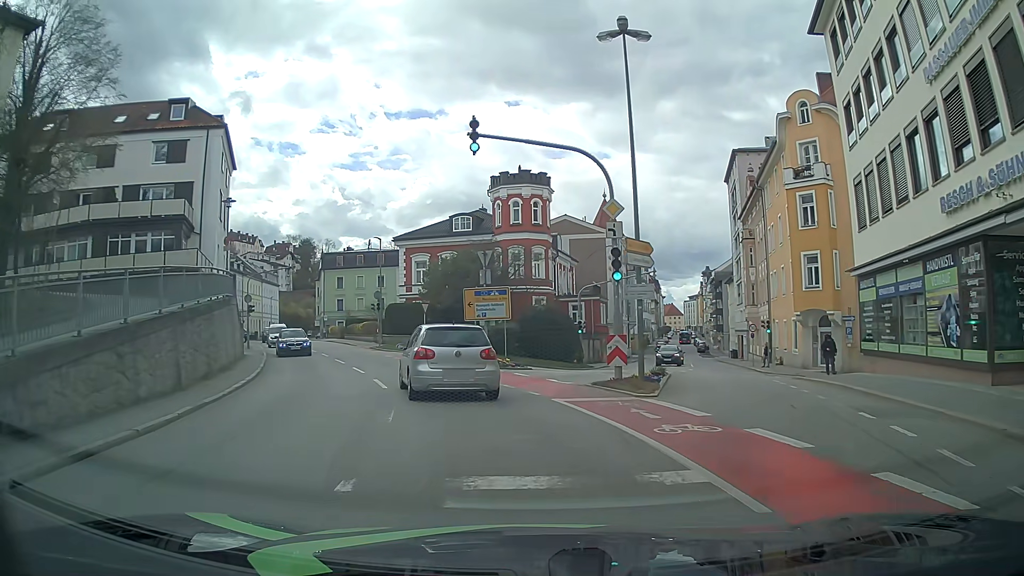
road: tertiary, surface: asphalt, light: Day
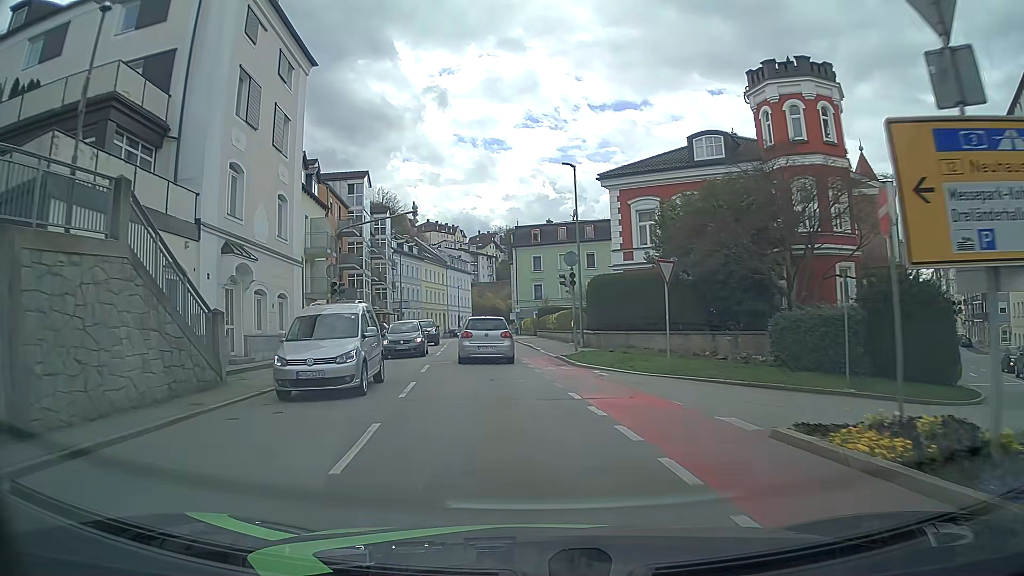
(-4.3, +22.5) m; -21°
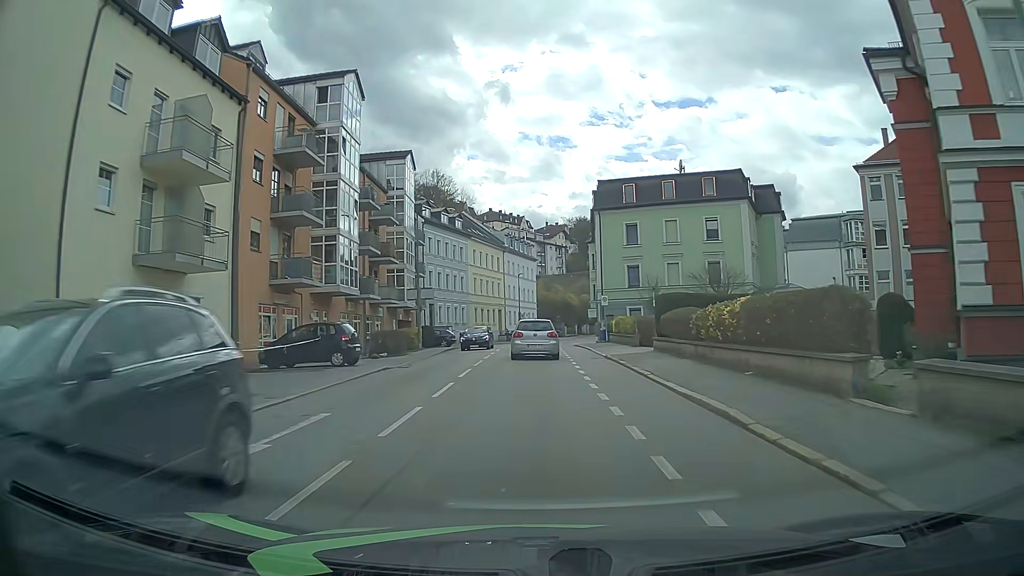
(-1.6, +25.4) m; -6°
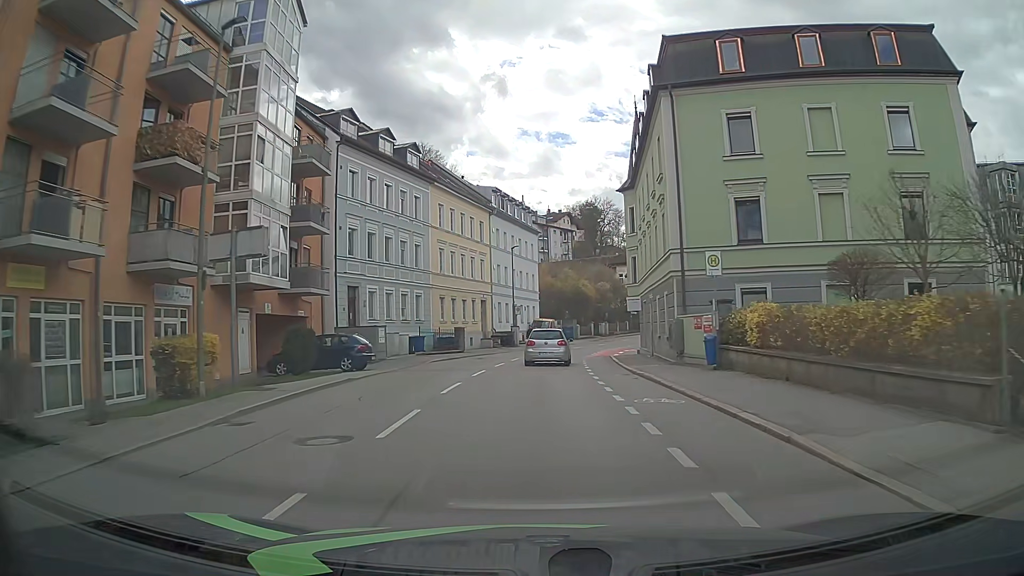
(+0.1, +27.6) m; 0°
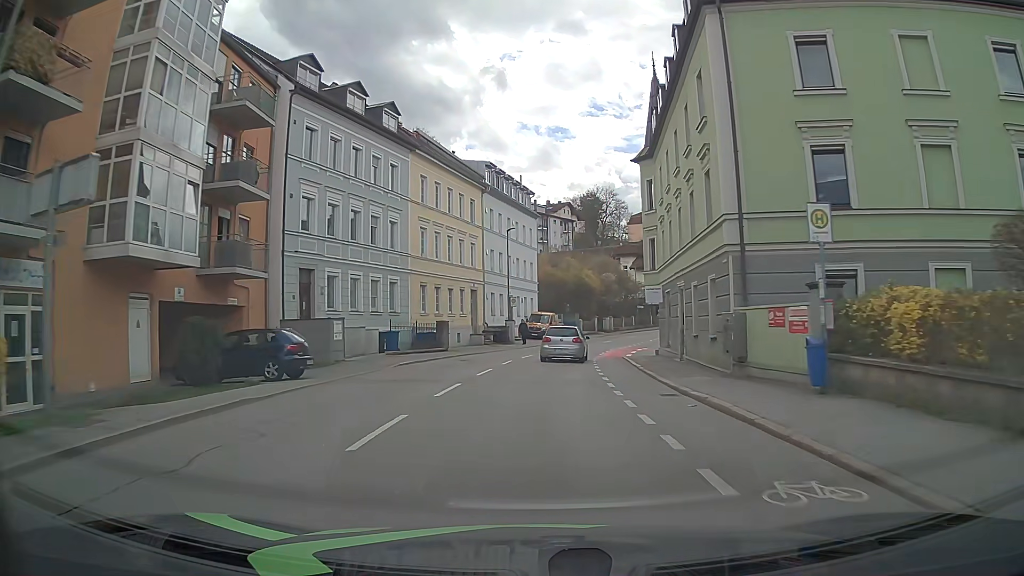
(0.0, +7.1) m; +1°
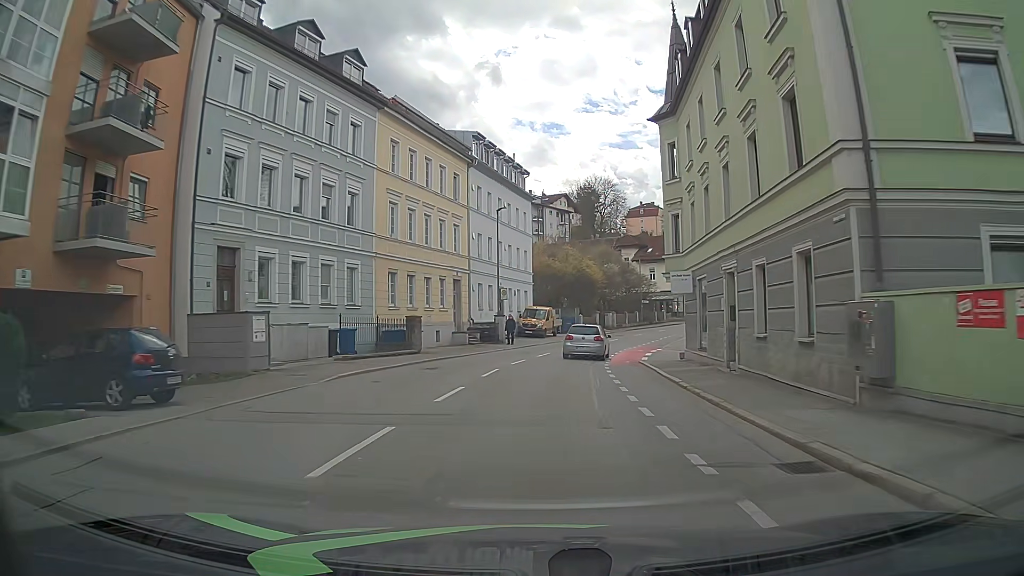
(0.0, +7.2) m; 0°
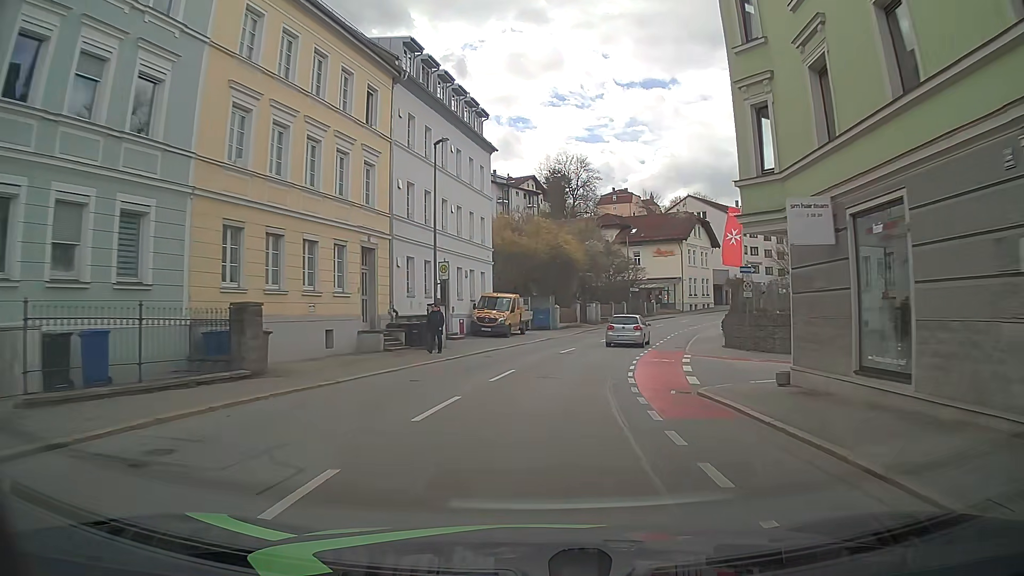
(-0.2, +14.7) m; 0°
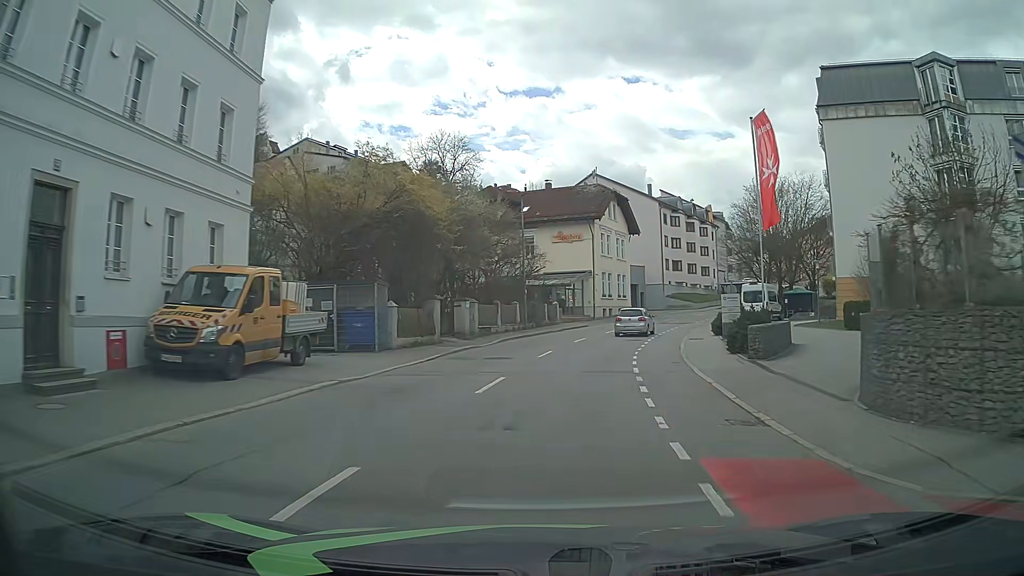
(+2.4, +22.3) m; +12°
(0, +10) (+2, +20) (+4, +30) (+6, +39) (+10, +49) (+14, +58) (+20, +66) (+26, +74) (+32, +81) (+39, +89) m
